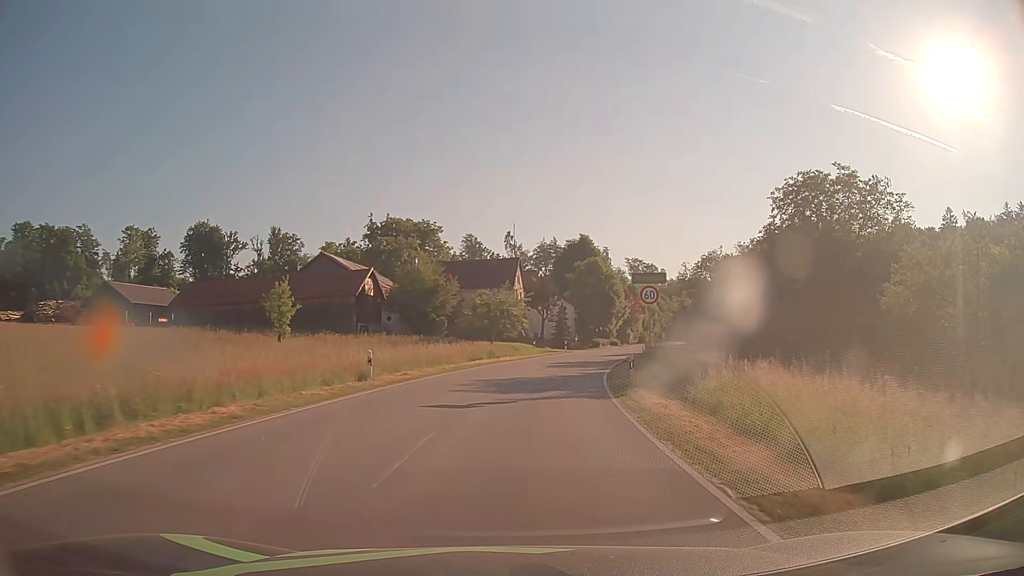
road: tertiary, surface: asphalt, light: Day
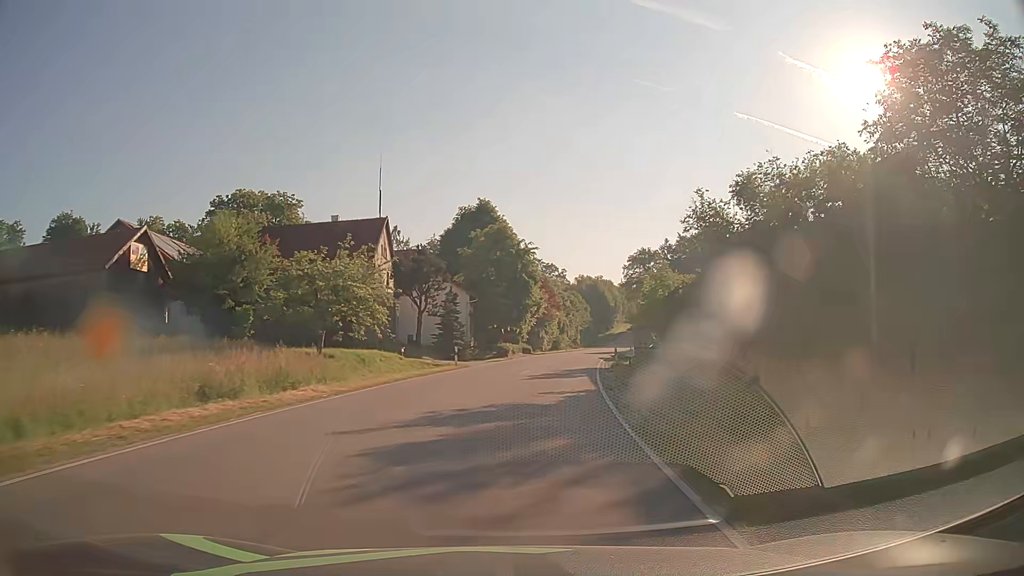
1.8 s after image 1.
(+2.2, +27.0) m; +9°
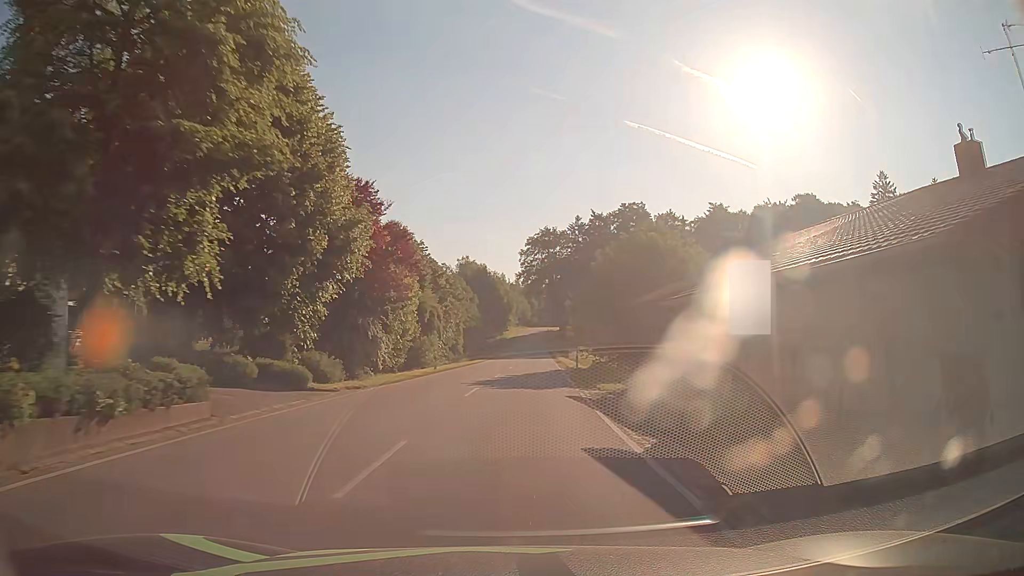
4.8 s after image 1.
(+4.5, +45.0) m; +10°
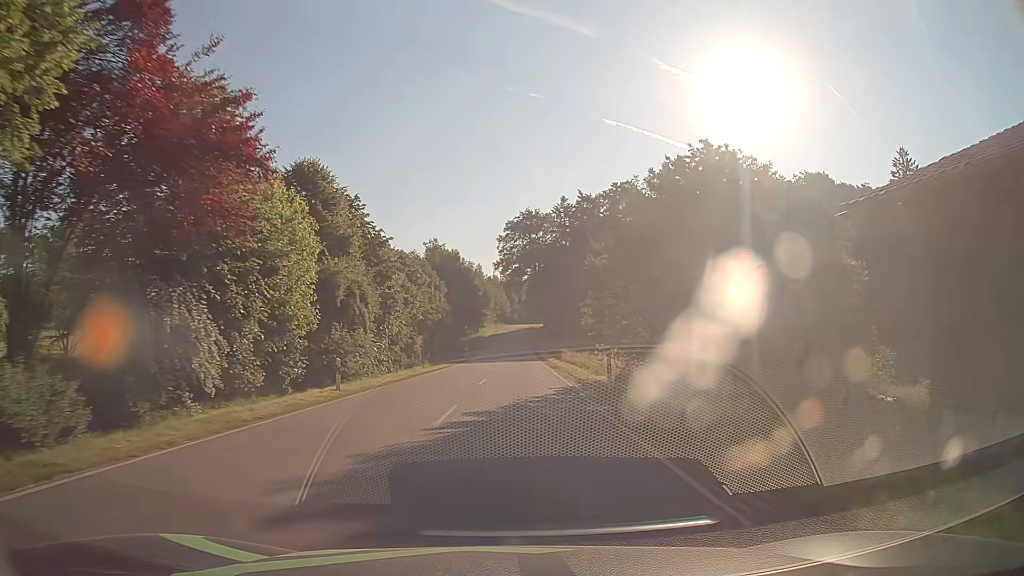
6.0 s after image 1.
(+0.4, +18.2) m; +2°
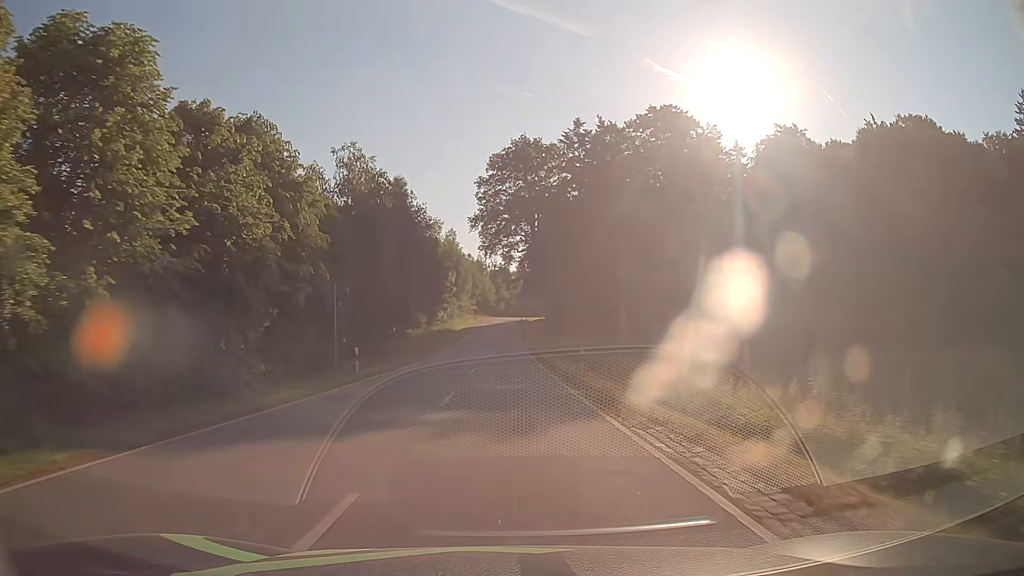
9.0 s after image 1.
(+0.8, +45.8) m; +1°
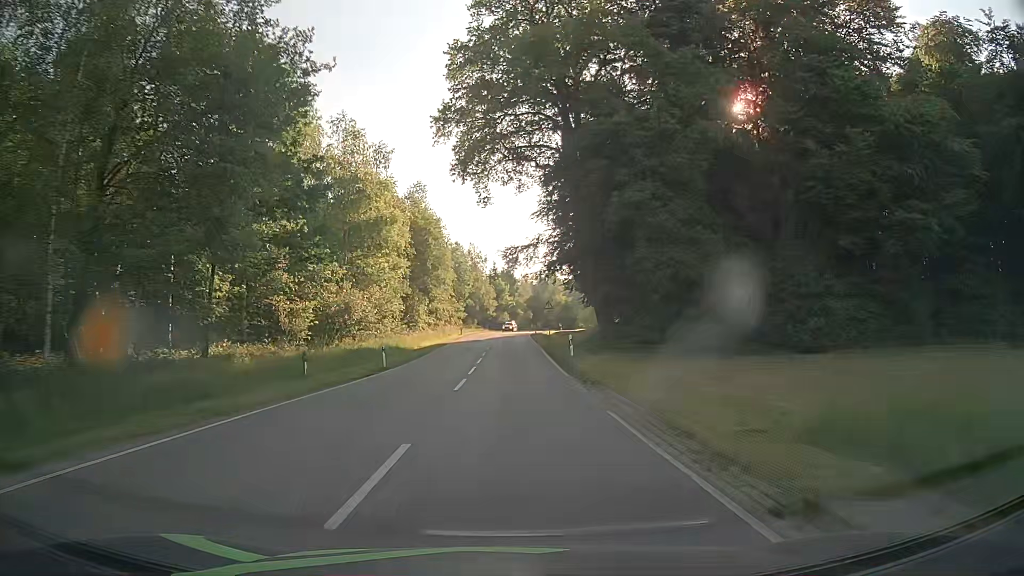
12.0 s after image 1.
(0.0, +45.6) m; 0°
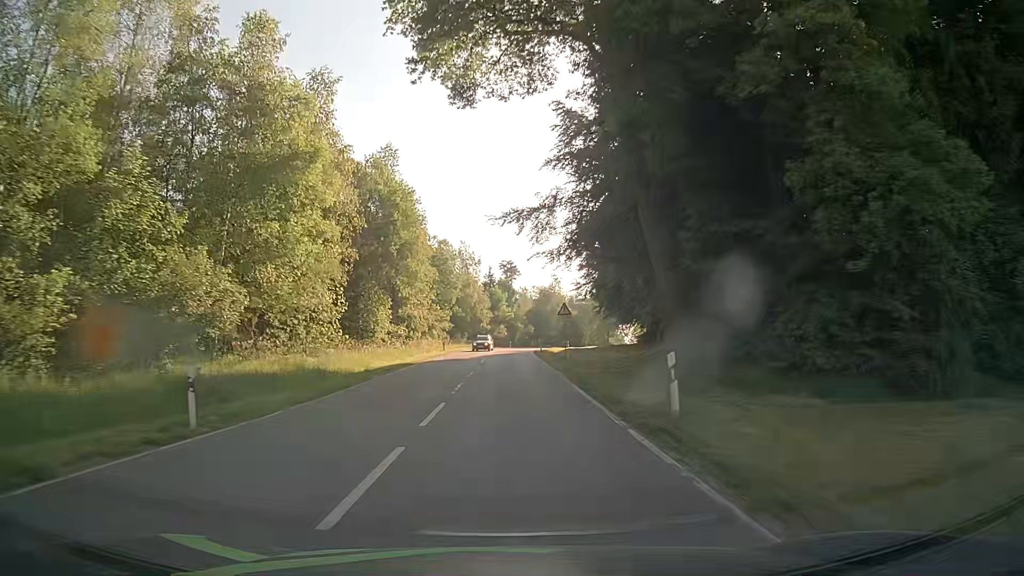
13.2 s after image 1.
(0.0, +17.9) m; 0°
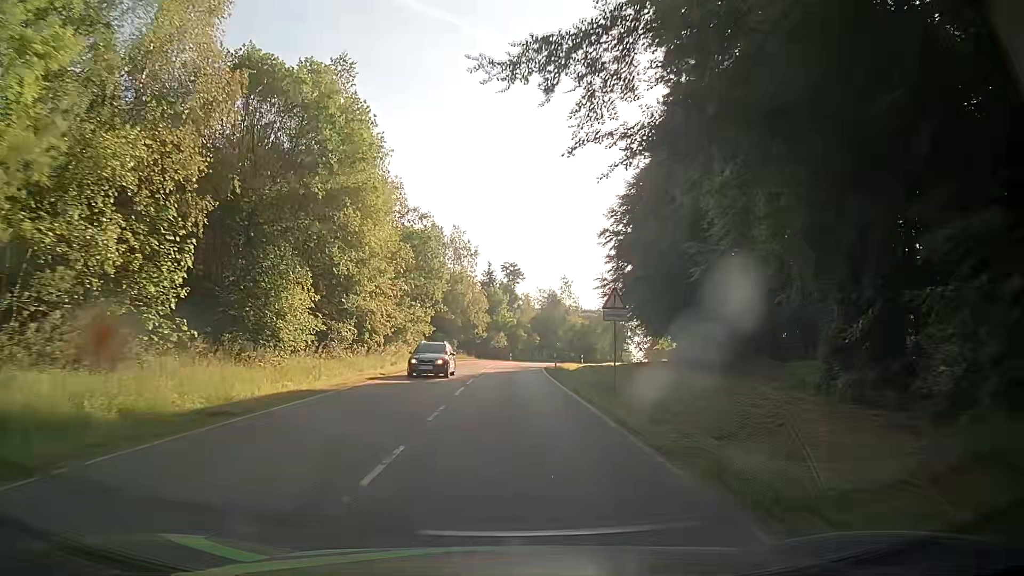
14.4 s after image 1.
(0.0, +17.8) m; 0°
(0, +10) (0, +20) (0, +30) (+1, +40) (+1, +50) (+3, +60) (+4, +70) (+7, +79) (+10, +89) (+14, +98) m
